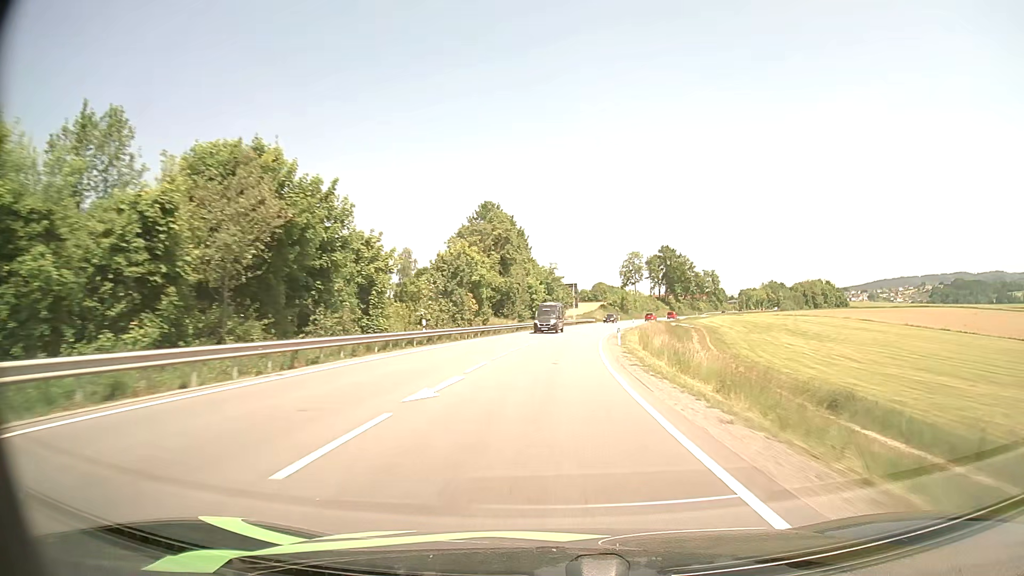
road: primary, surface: asphalt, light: Day
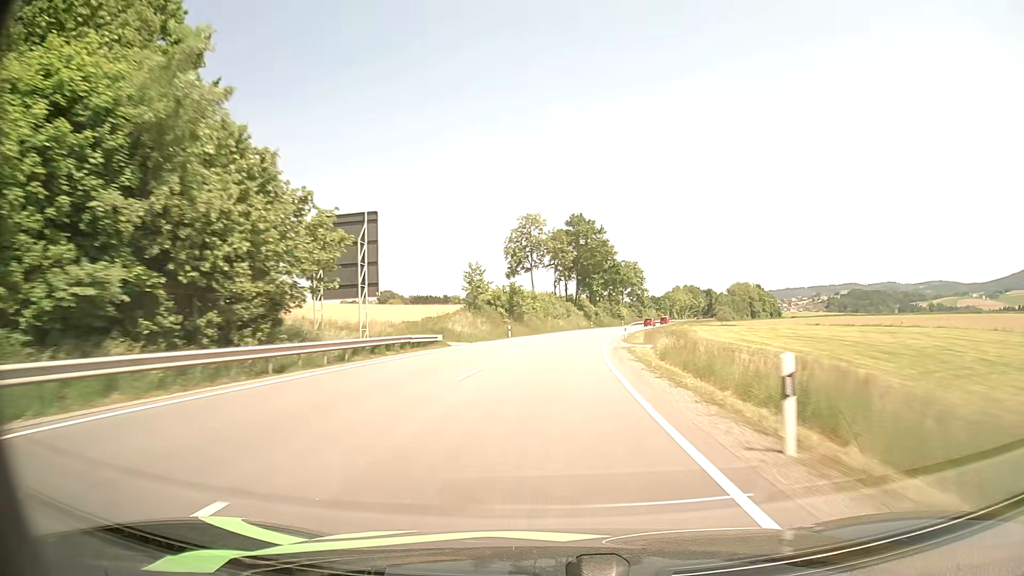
(+6.9, +79.0) m; +10°
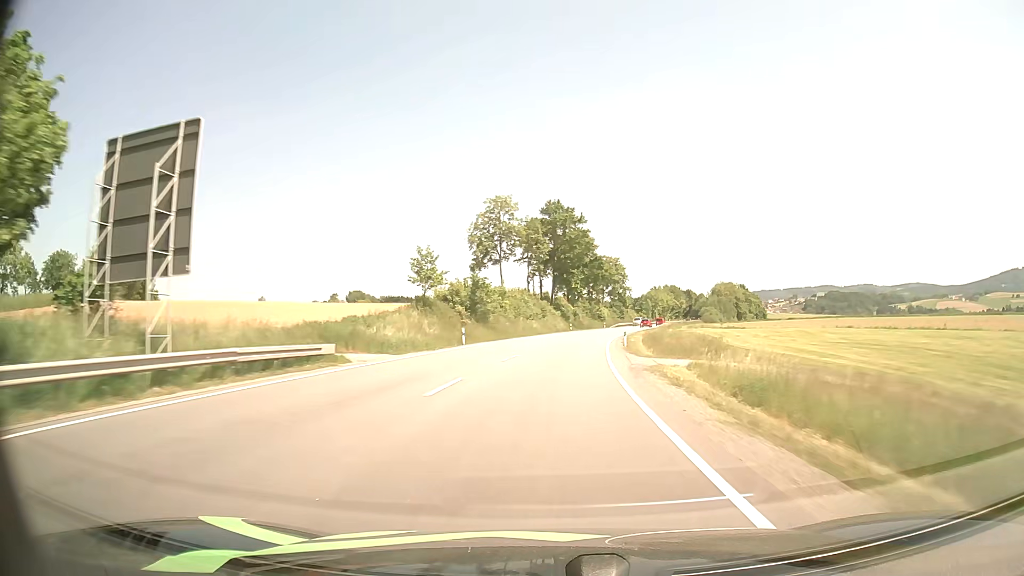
(+0.3, +16.0) m; +2°
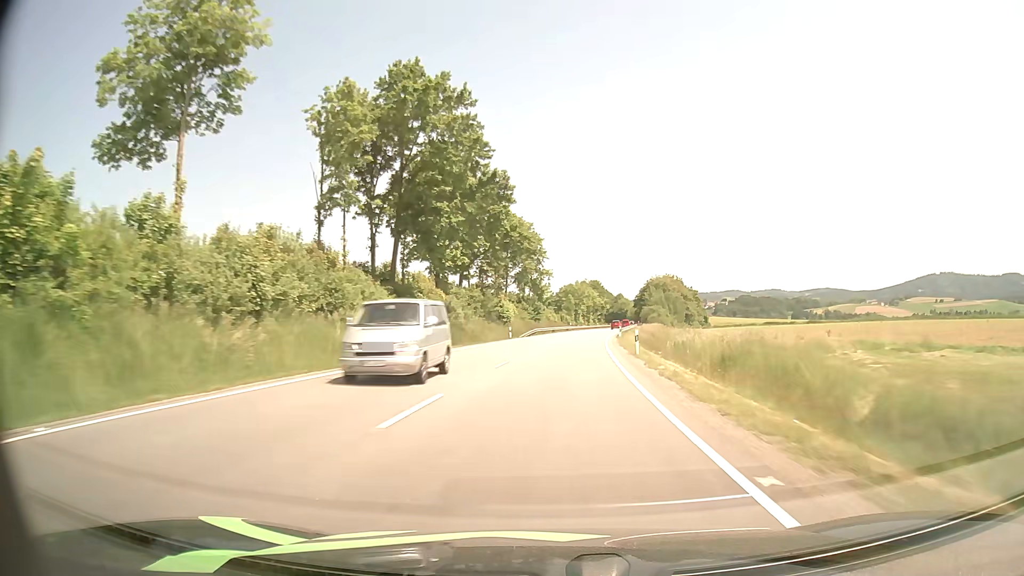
(+5.0, +63.8) m; +9°
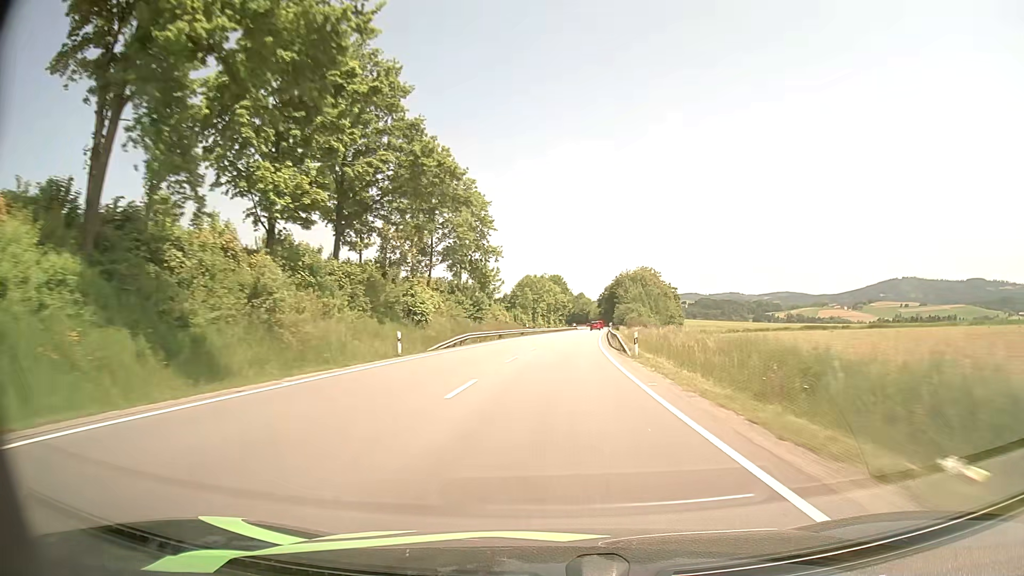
(+1.0, +32.4) m; +4°
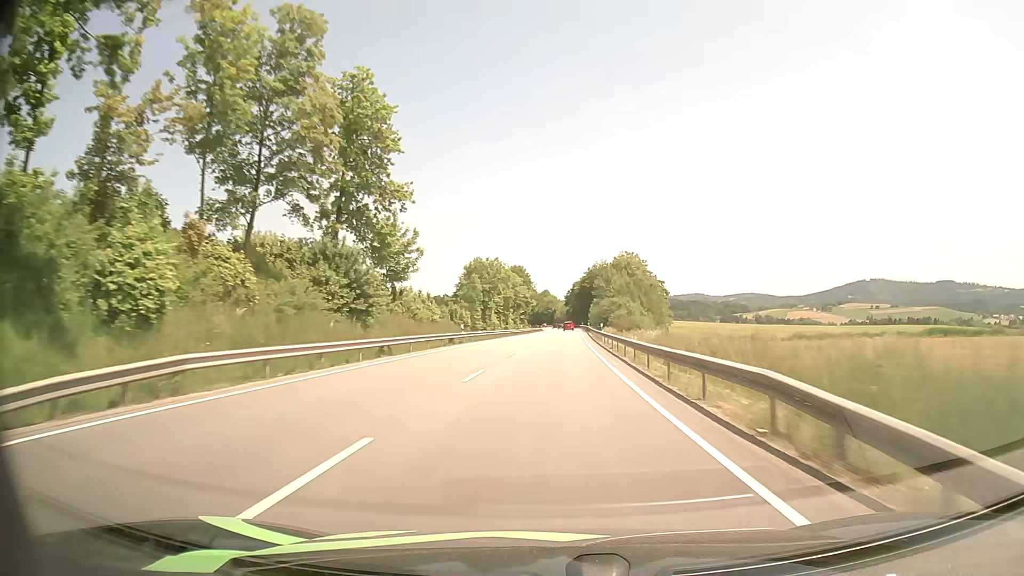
(+1.1, +32.6) m; +3°
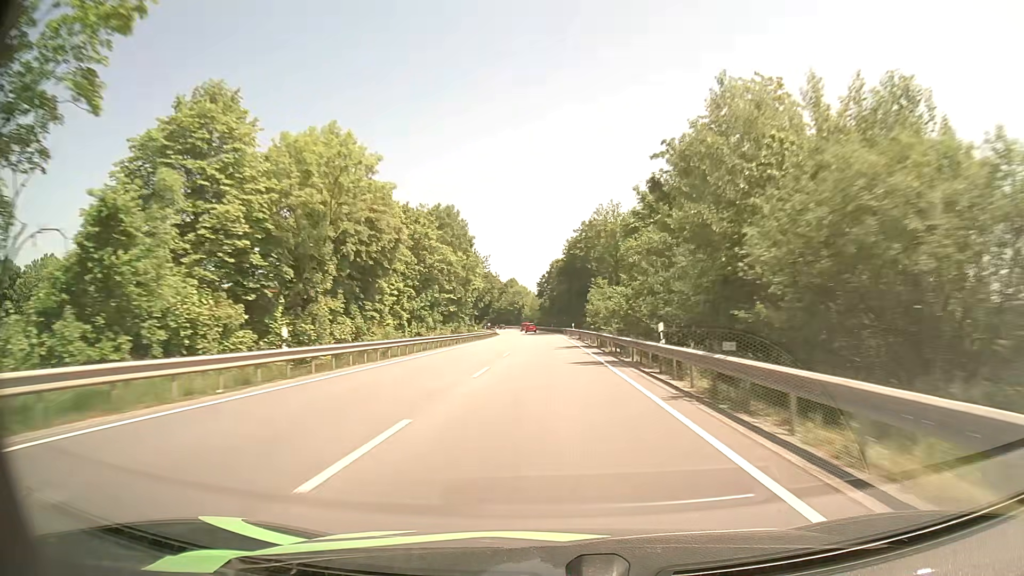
(+2.4, +82.7) m; +2°
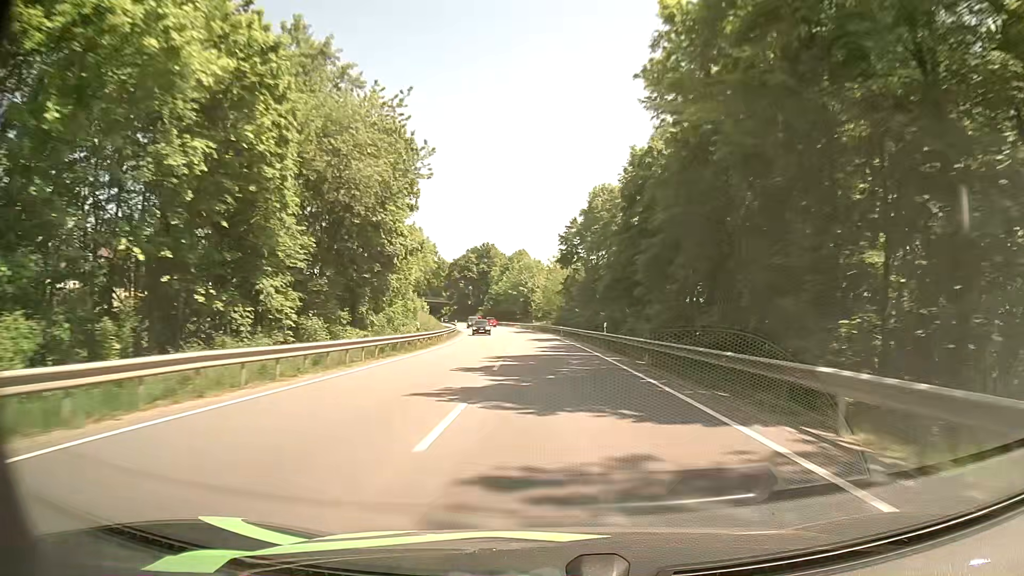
(-1.0, +82.3) m; -2°
(0, +10) (0, +20) (0, +30) (-1, +40) (-1, +50) (-2, +60) (-2, +70) (-3, +80) (-5, +90) (-6, +100) m
